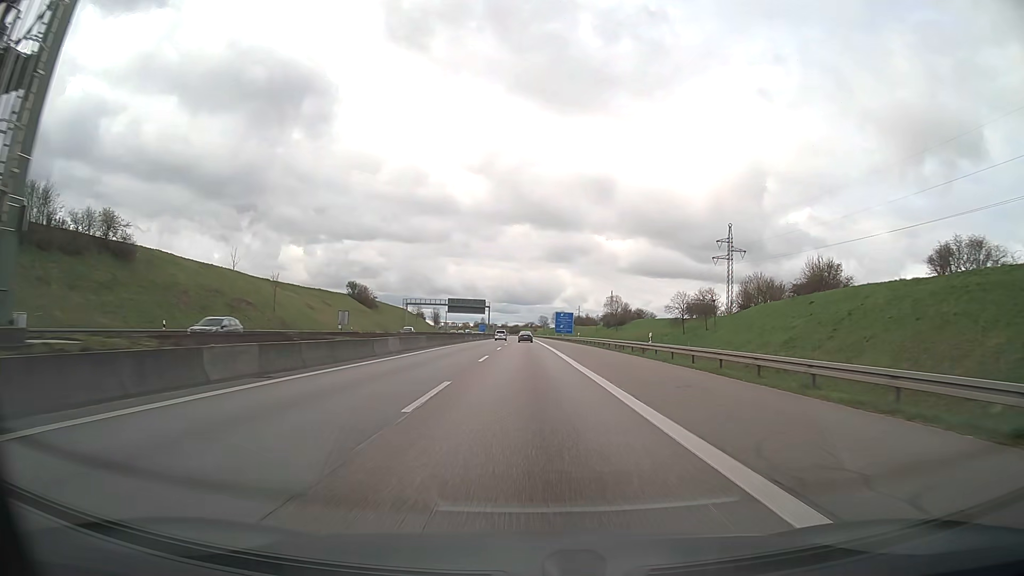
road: motorway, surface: asphalt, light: Day
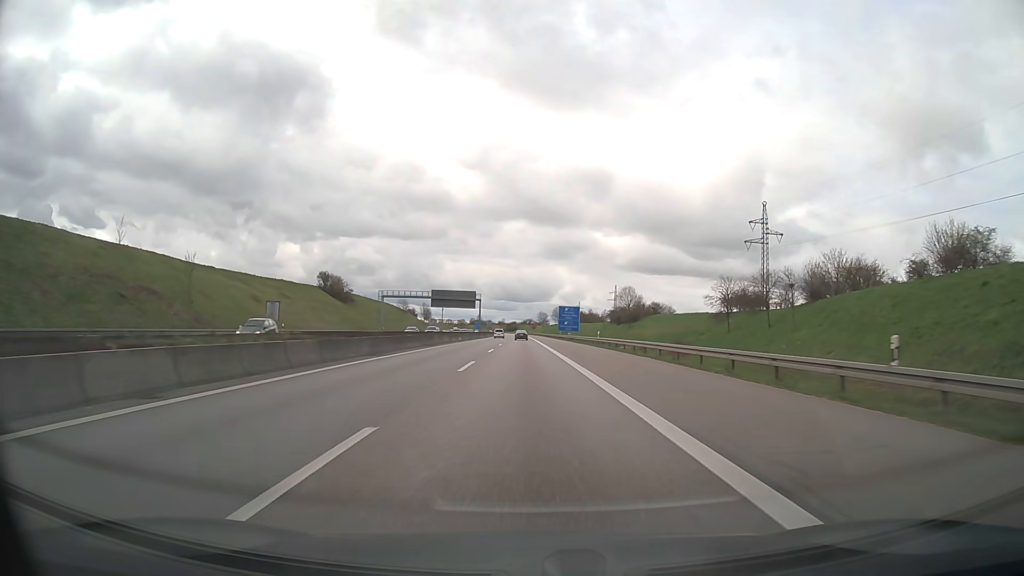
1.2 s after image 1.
(0.0, +25.9) m; 0°
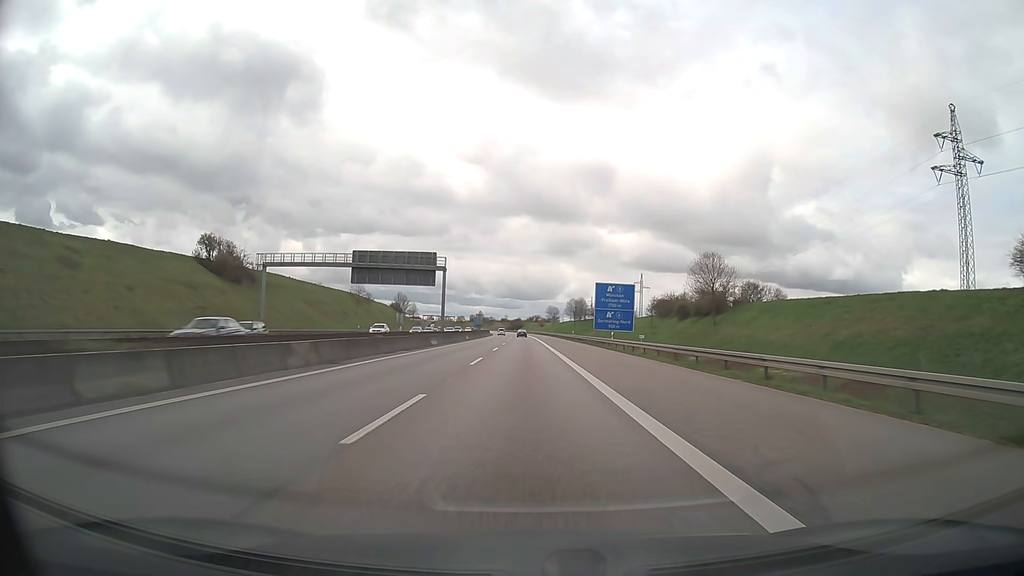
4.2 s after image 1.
(-0.1, +67.8) m; 0°
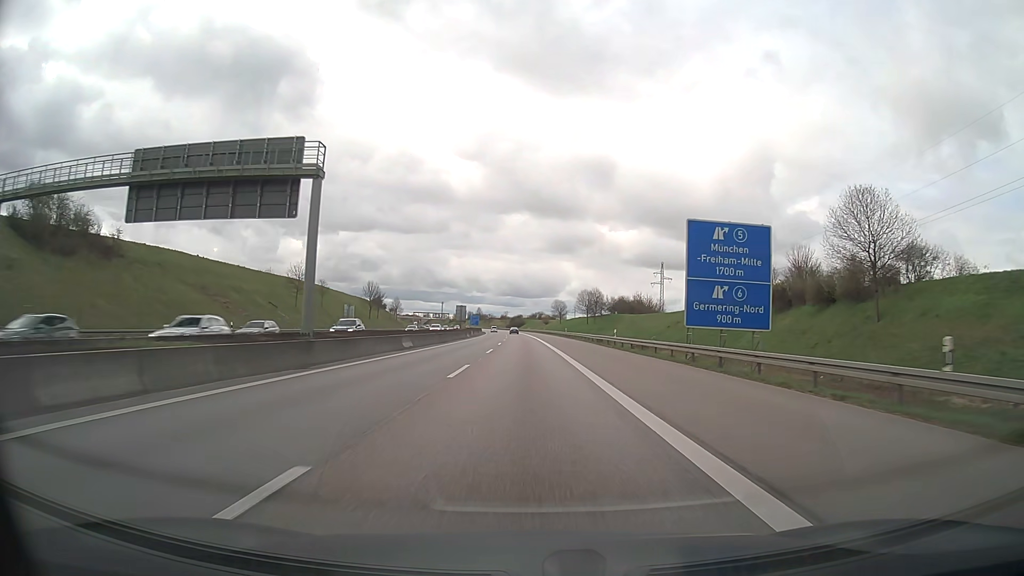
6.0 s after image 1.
(+0.1, +44.0) m; 0°
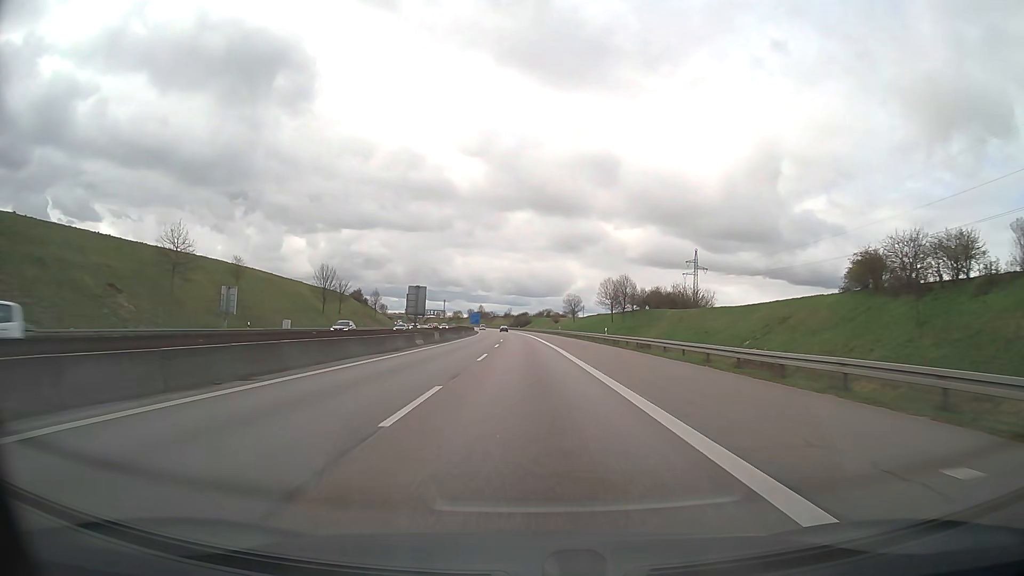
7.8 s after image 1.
(-0.2, +45.6) m; 0°
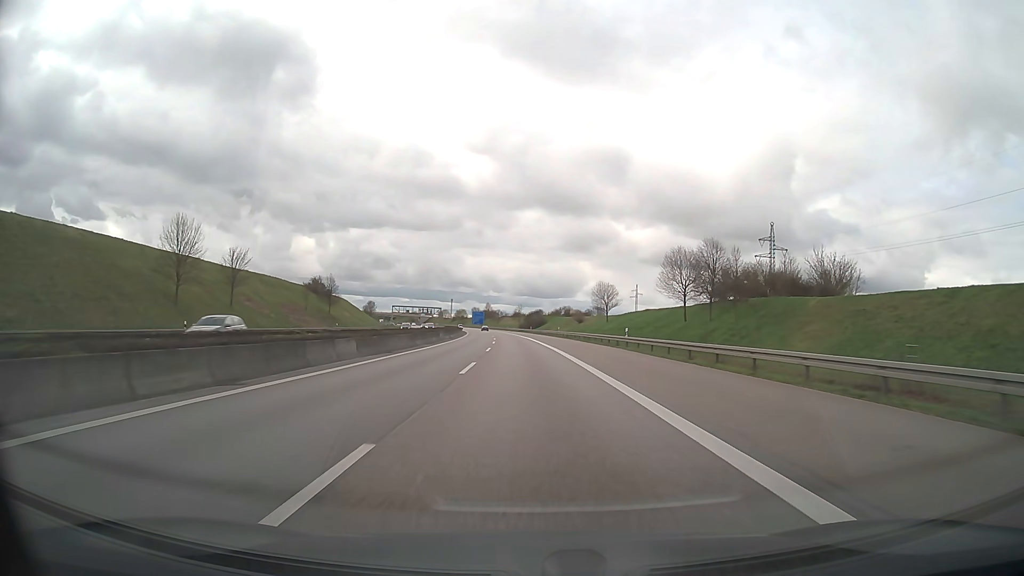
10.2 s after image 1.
(-0.6, +61.8) m; -1°
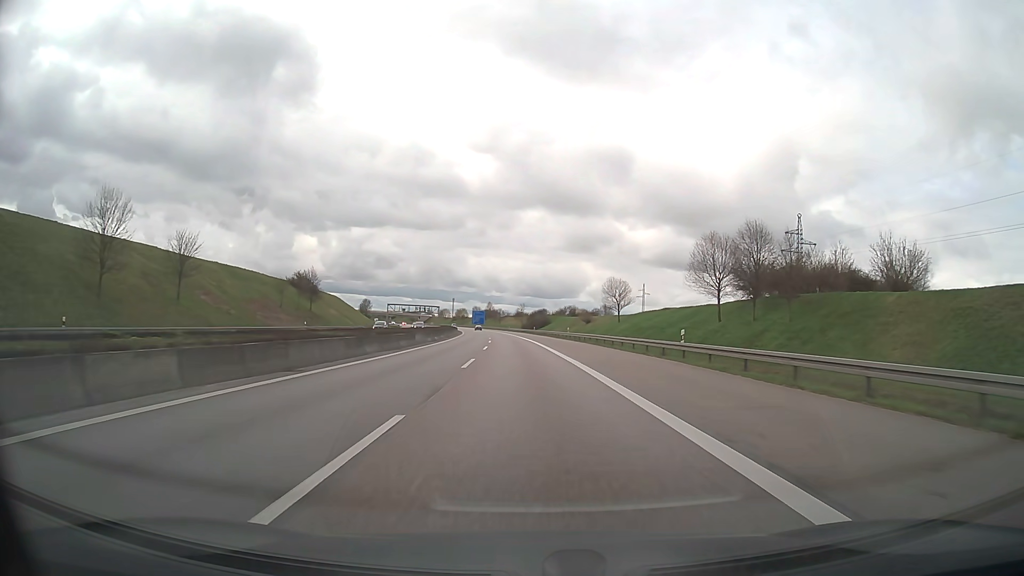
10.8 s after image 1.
(0.0, +15.6) m; 0°
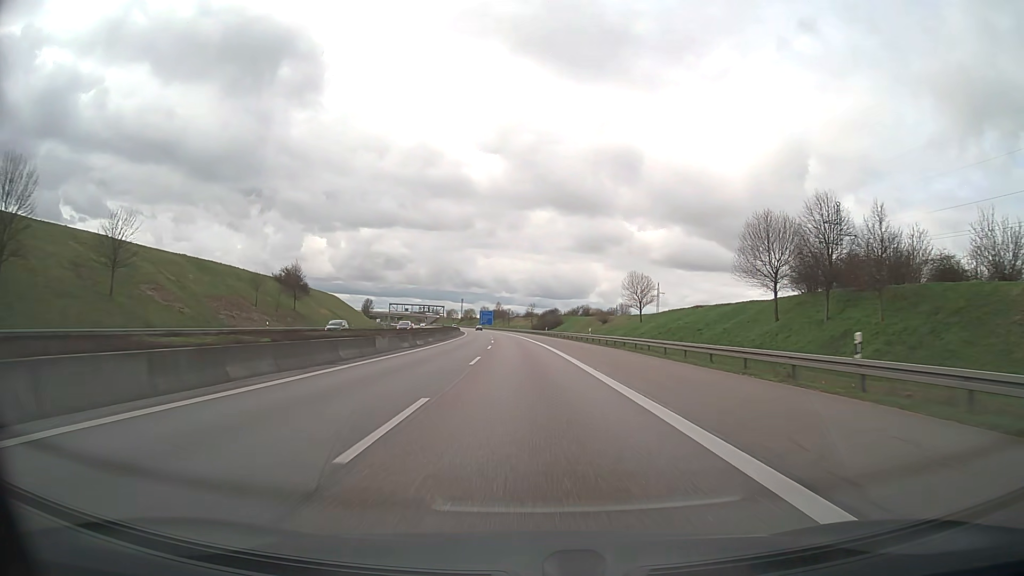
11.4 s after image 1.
(-0.1, +15.6) m; -1°
(0, +10) (0, +20) (0, +30) (0, +40) (-1, +50) (-1, +60) (-1, +70) (-2, +80) (-3, +90) (-3, +100) m
